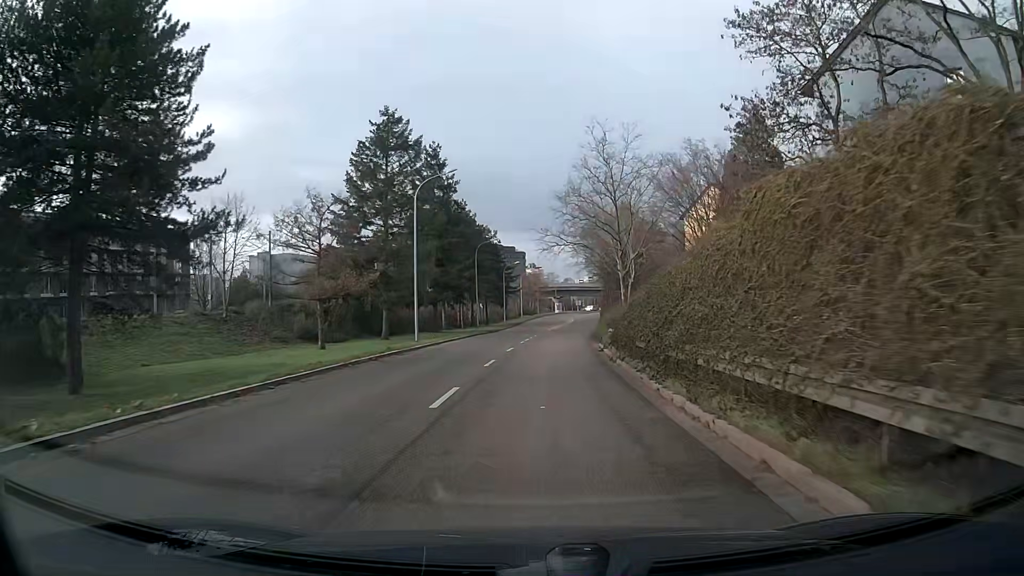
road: tertiary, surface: asphalt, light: Day
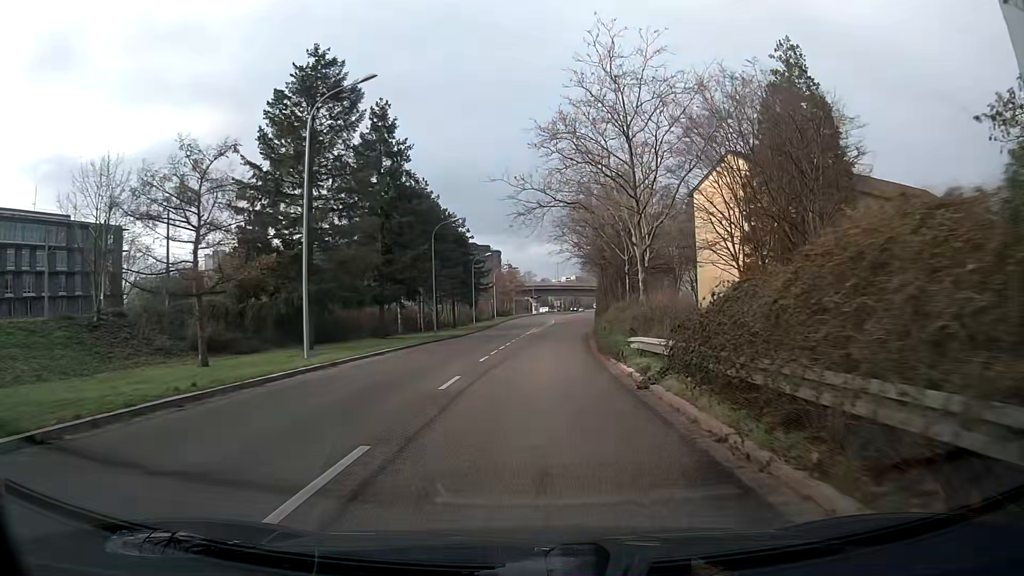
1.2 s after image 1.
(+0.3, +15.1) m; +2°
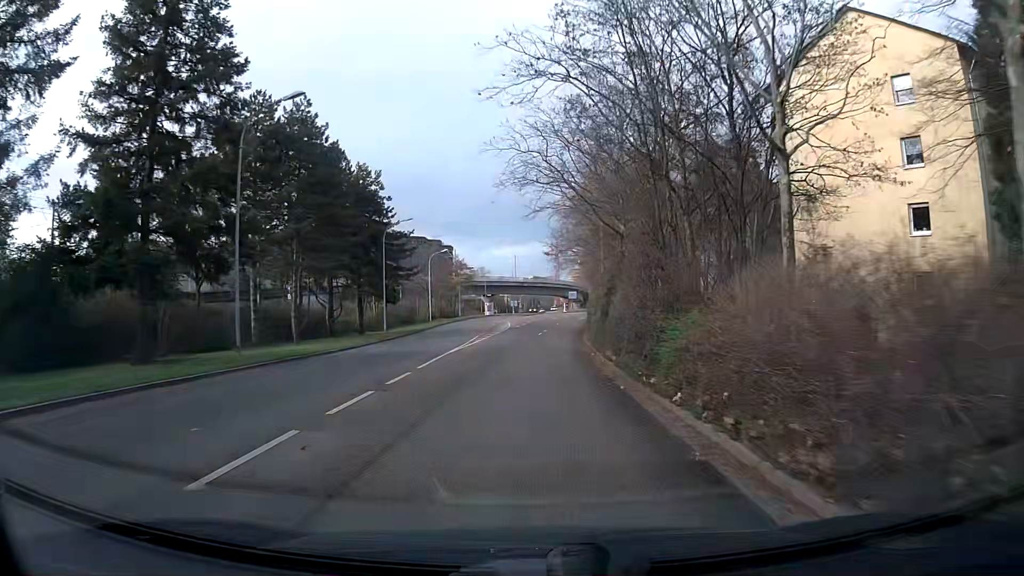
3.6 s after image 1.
(+0.9, +30.5) m; +3°
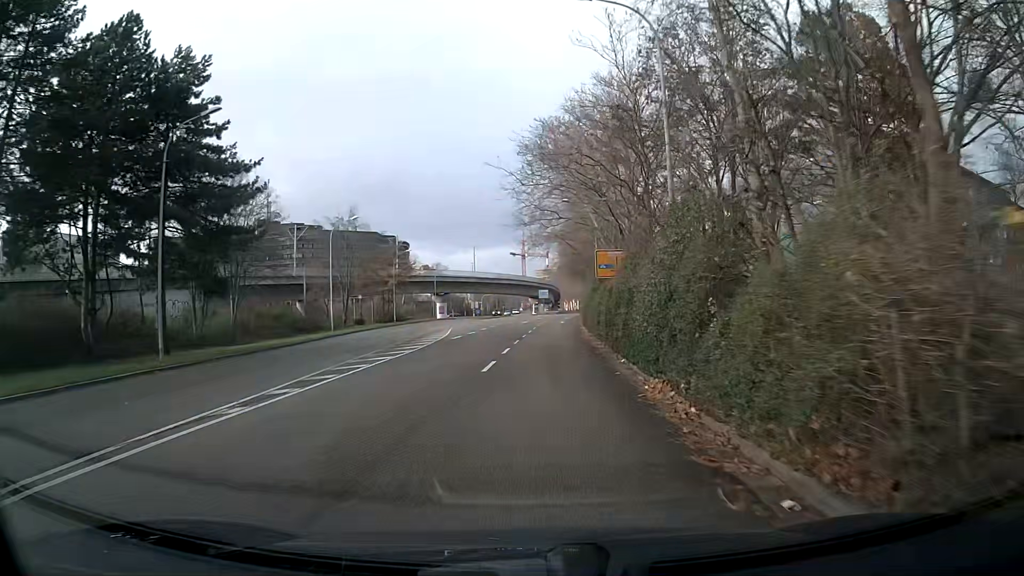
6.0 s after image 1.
(+0.6, +30.4) m; +2°
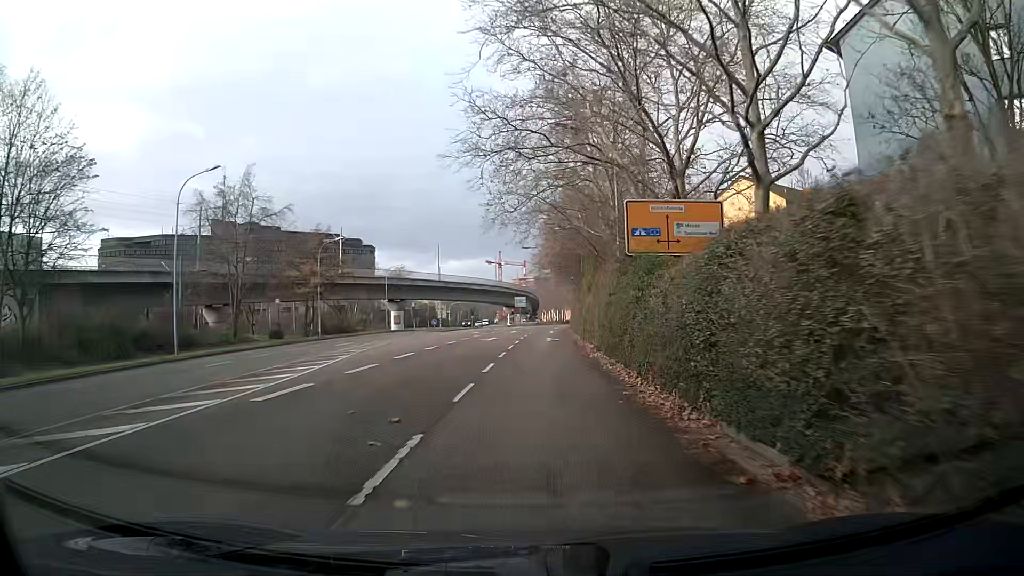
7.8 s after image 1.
(+0.3, +22.6) m; +2°
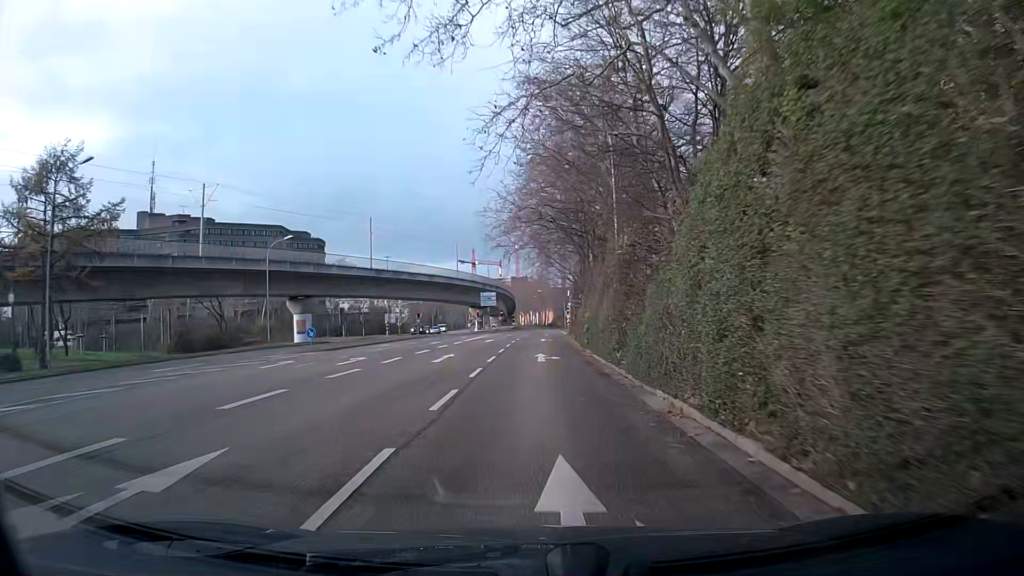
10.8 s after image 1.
(+0.8, +36.8) m; +2°
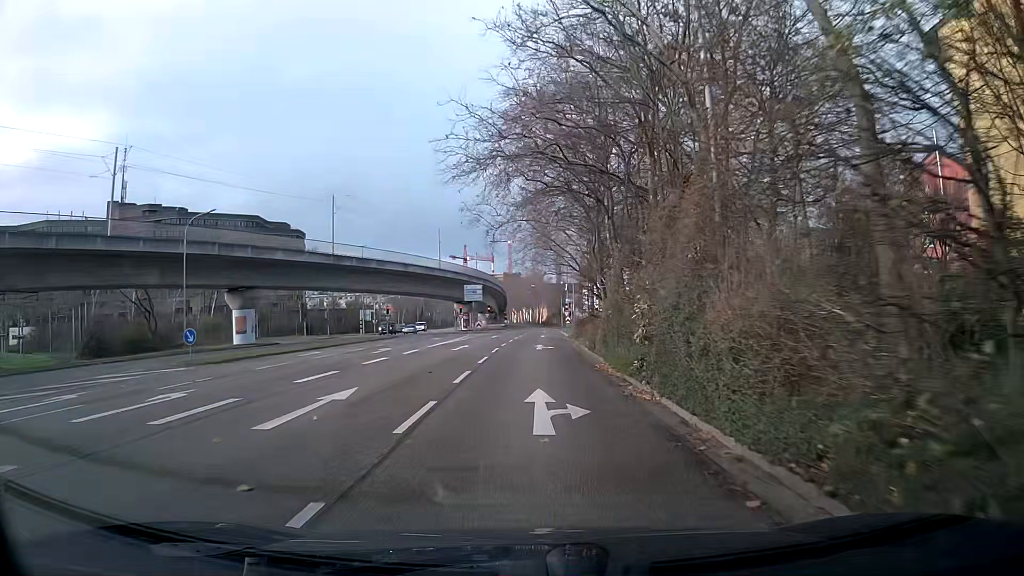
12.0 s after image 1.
(+0.1, +14.0) m; 0°
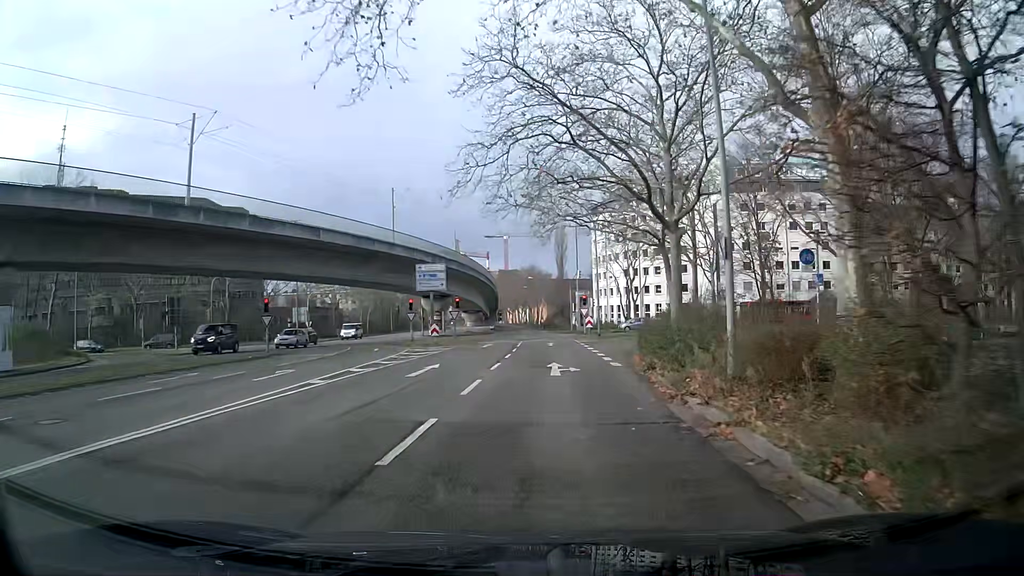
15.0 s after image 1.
(-0.1, +31.3) m; 0°
